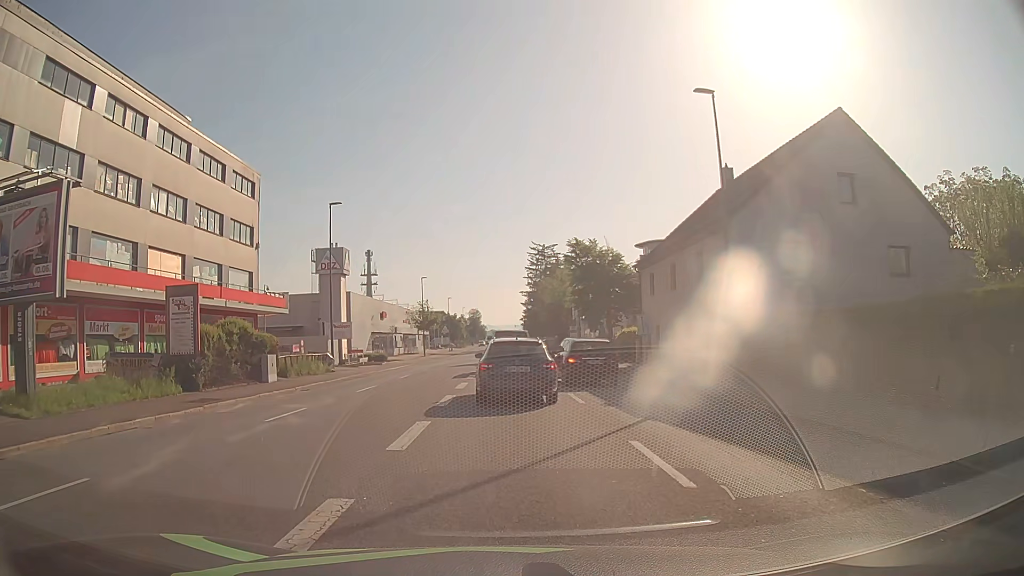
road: tertiary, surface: asphalt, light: Day
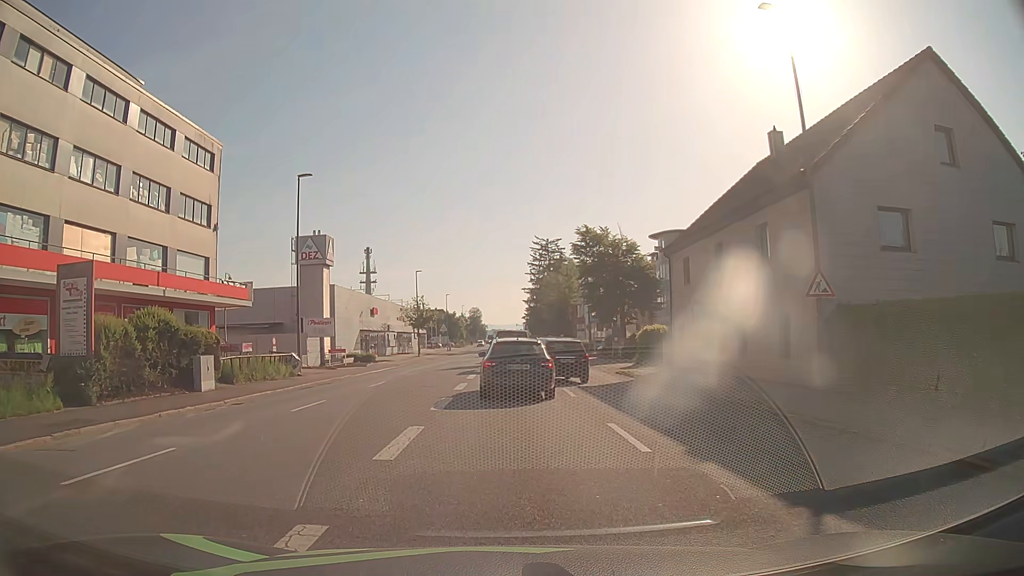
(0.0, +7.0) m; 0°
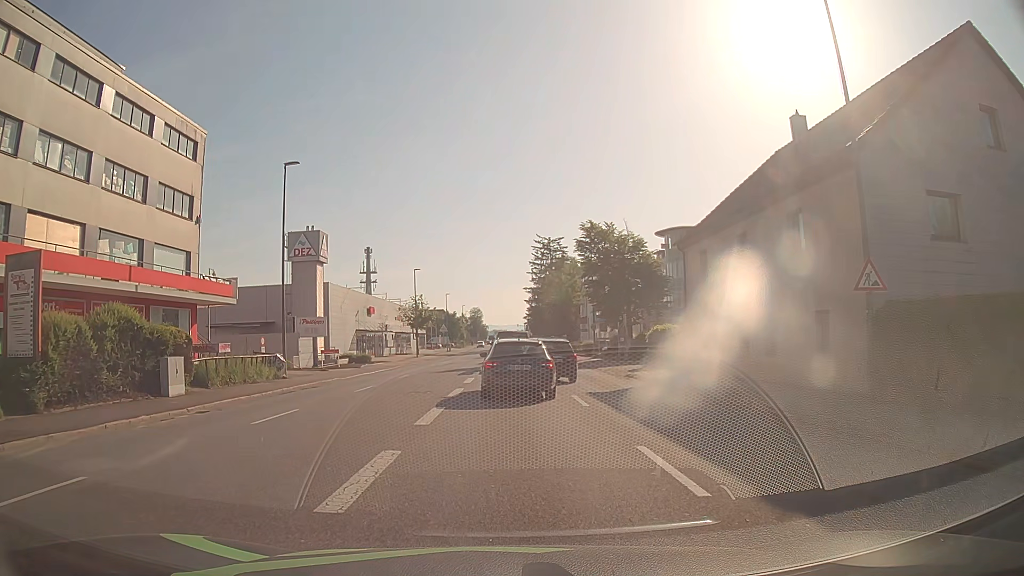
(0.0, +2.5) m; 0°
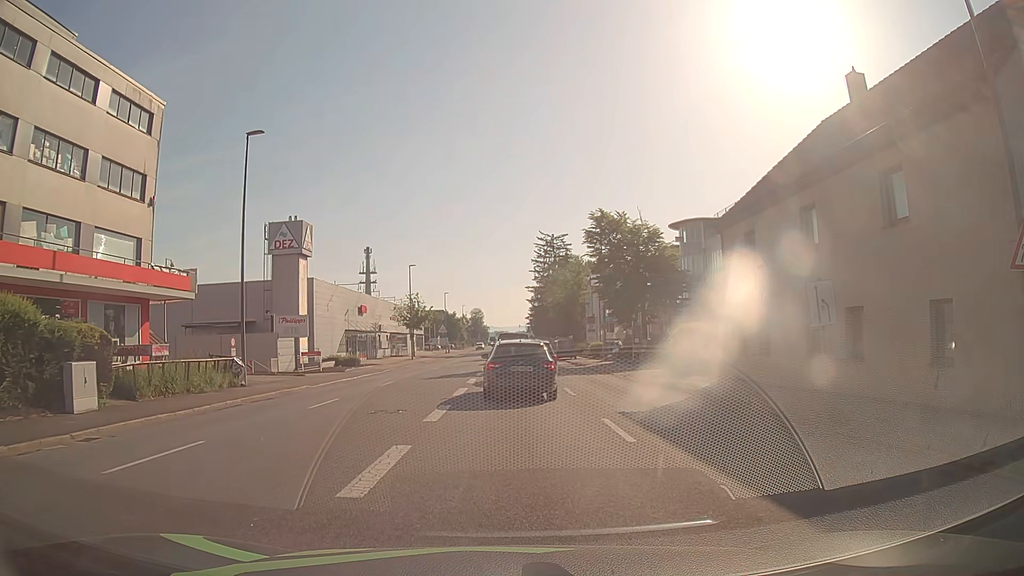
(0.0, +5.4) m; 0°
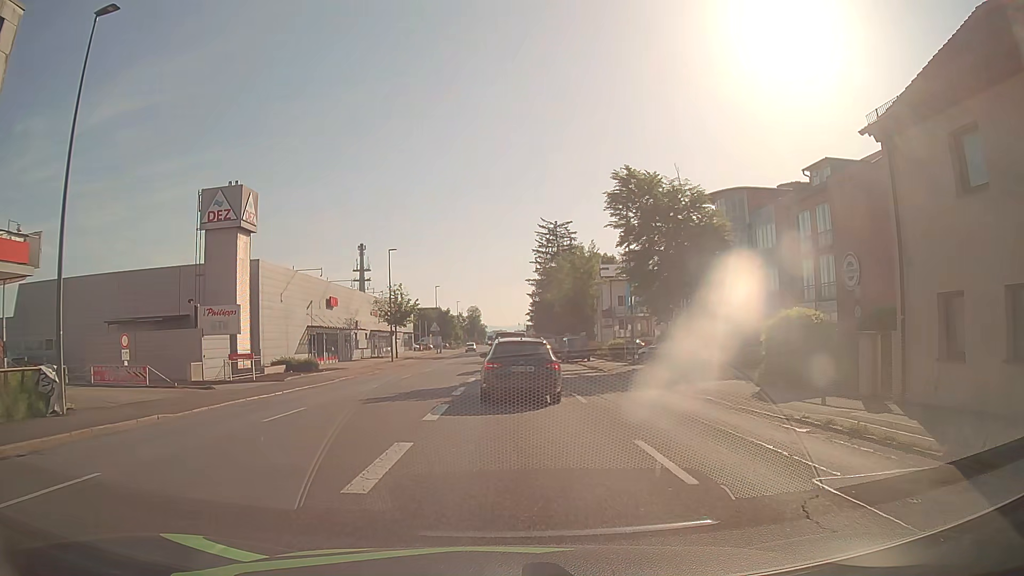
(0.0, +12.2) m; 0°
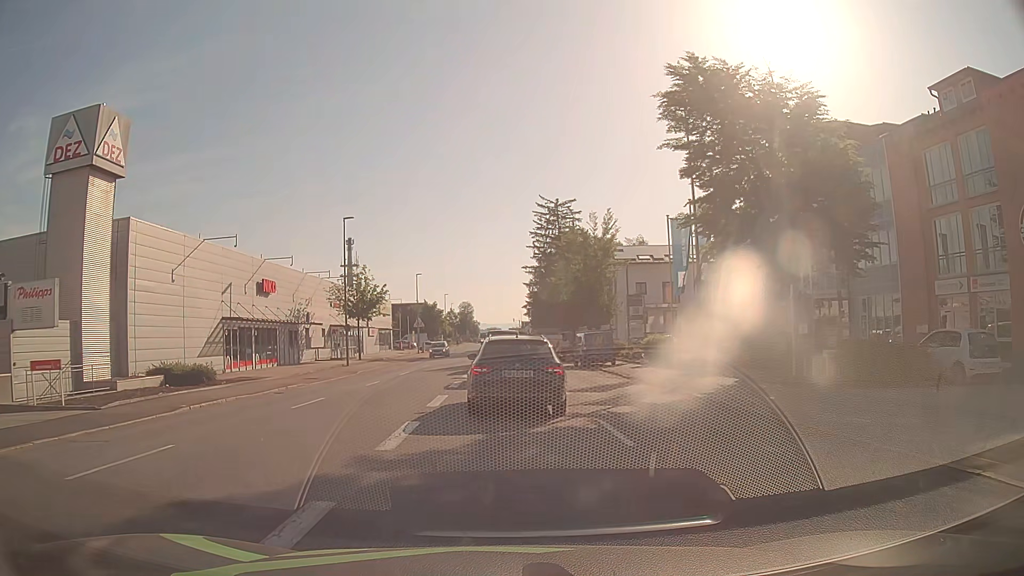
(+0.2, +15.4) m; +1°
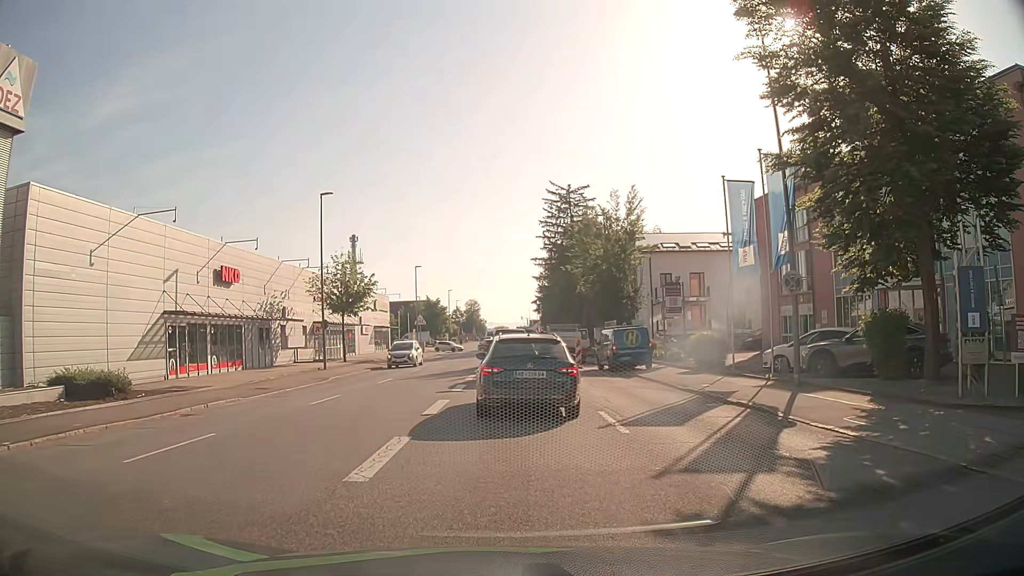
(0.0, +7.8) m; -1°
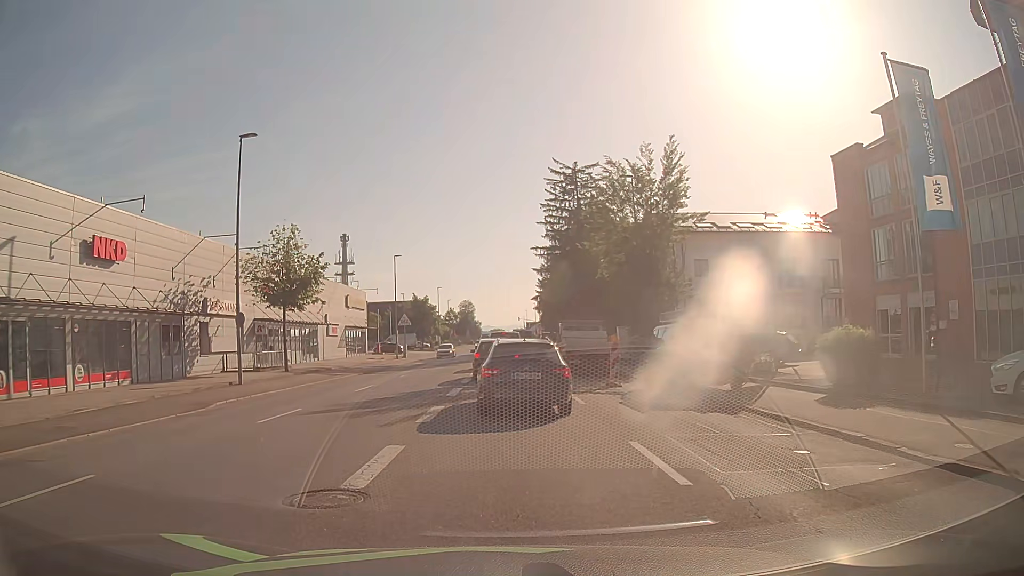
(0.0, +12.6) m; 0°
